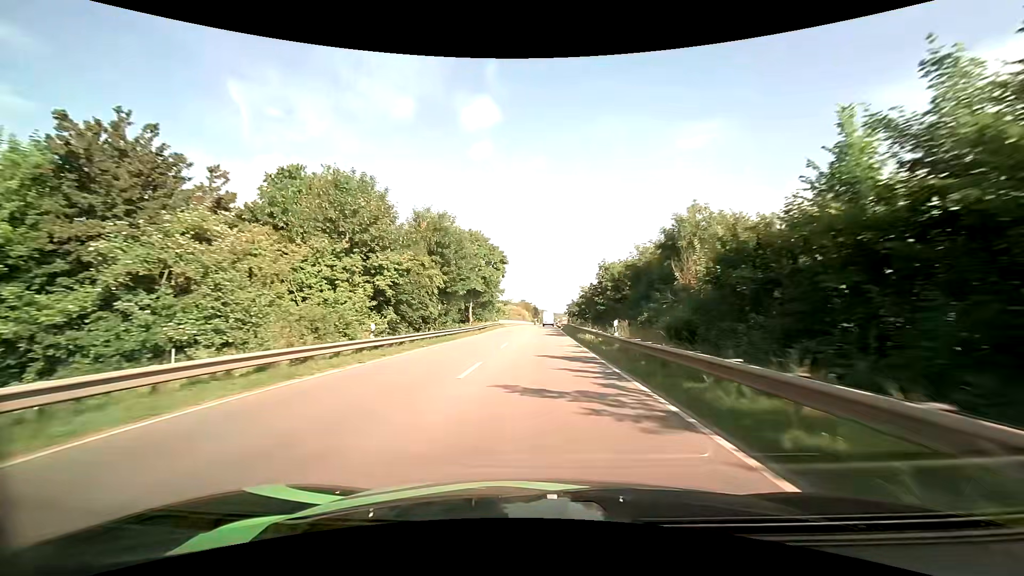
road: primary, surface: asphalt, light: Day
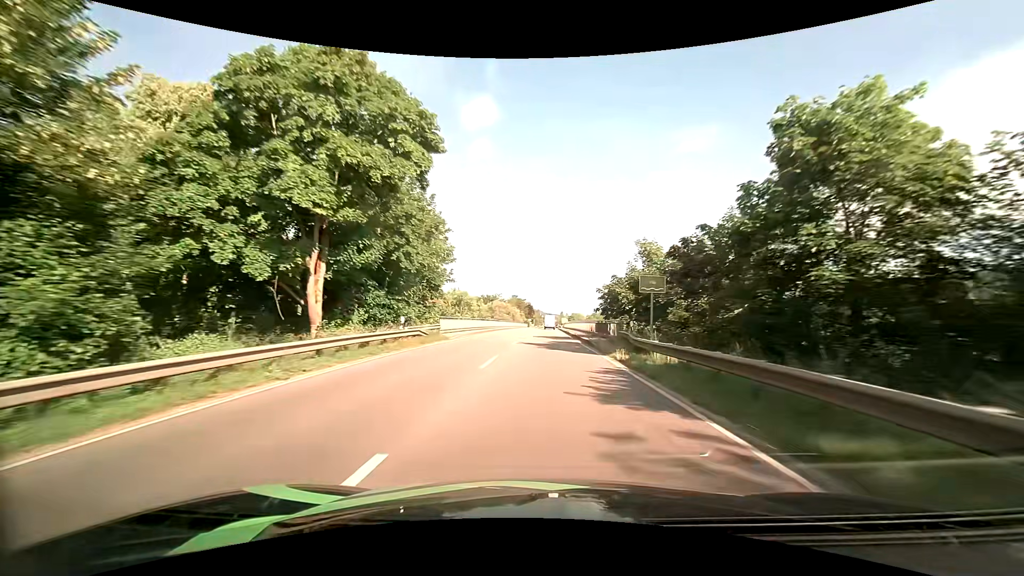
(+0.1, +46.4) m; 0°
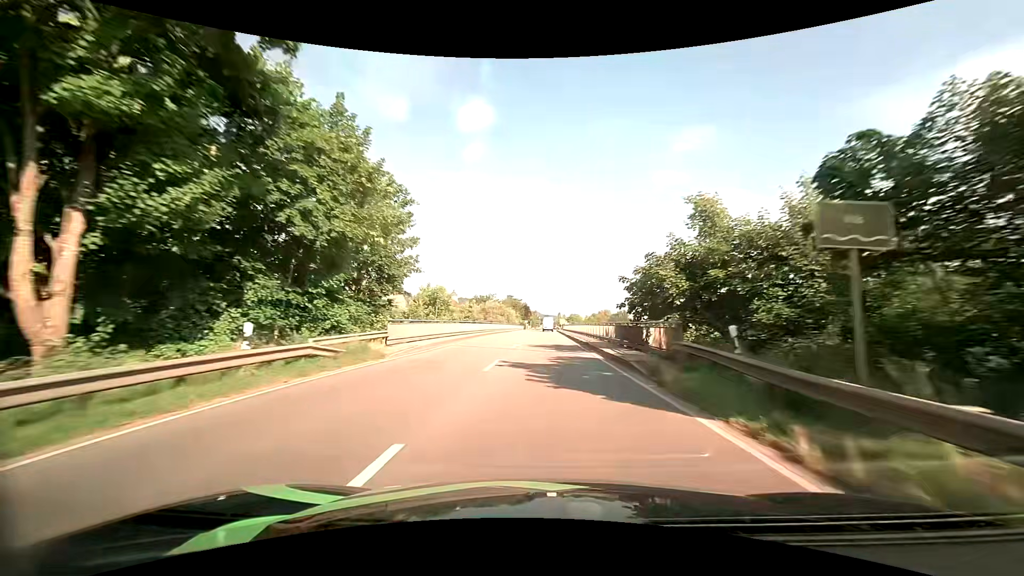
(+0.1, +11.6) m; +1°
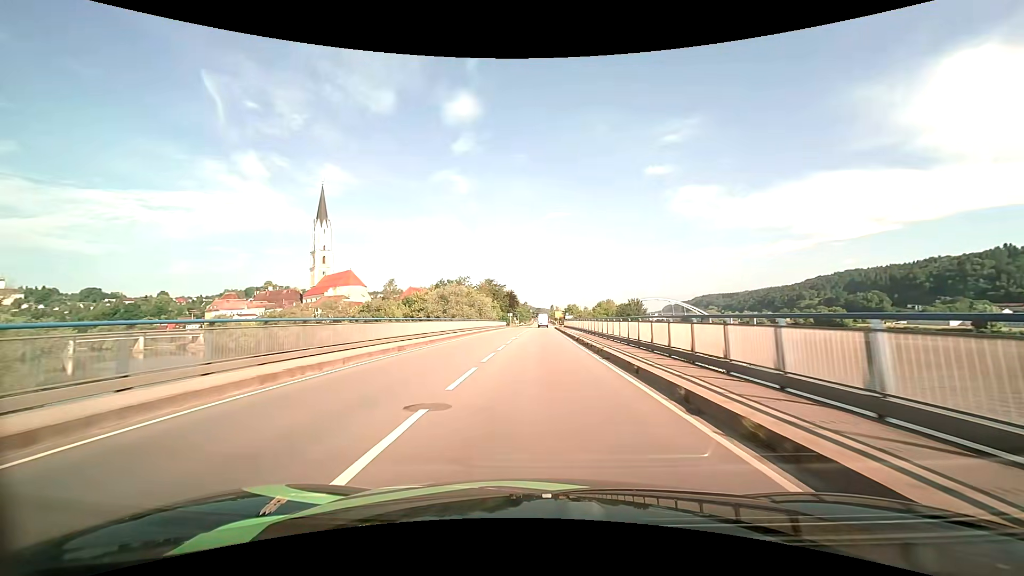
(+0.5, +46.5) m; +1°
(0, +10) (0, +20) (0, +30) (0, +40) (0, +50) (0, +60) (0, +70) (0, +80) (0, +90) (+1, +100) m
